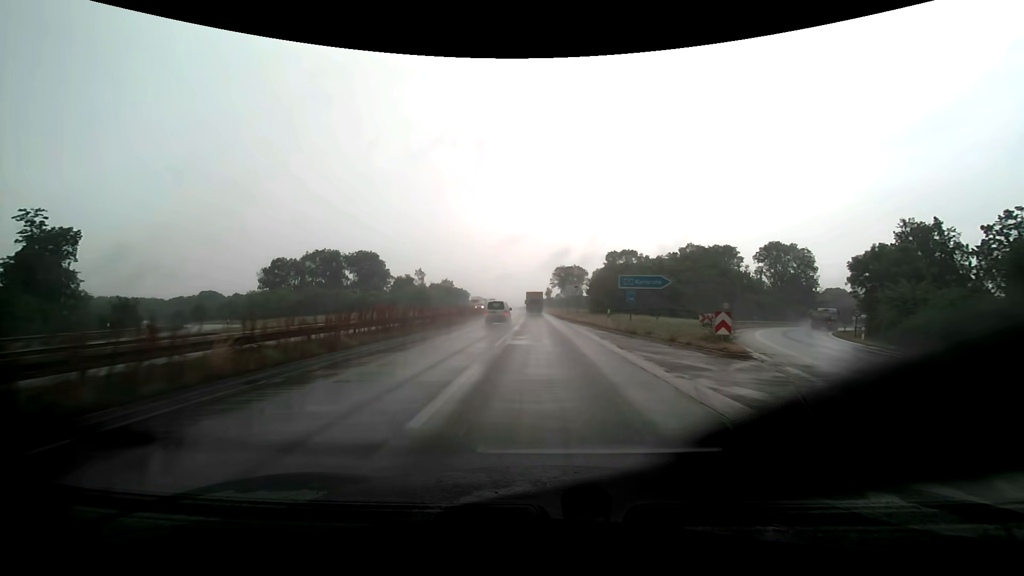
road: trunk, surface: asphalt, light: Day
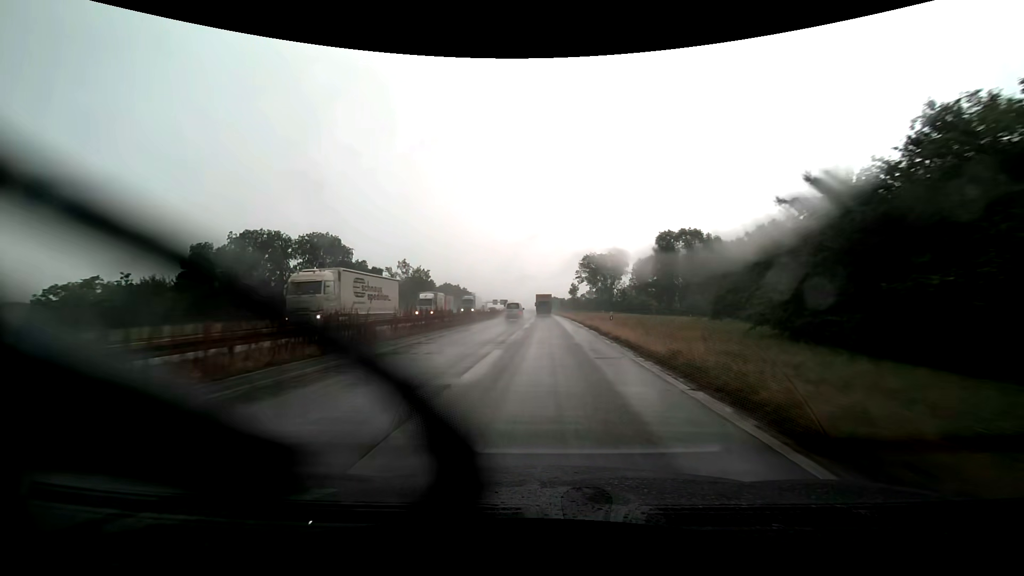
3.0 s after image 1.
(-0.9, +56.8) m; -2°
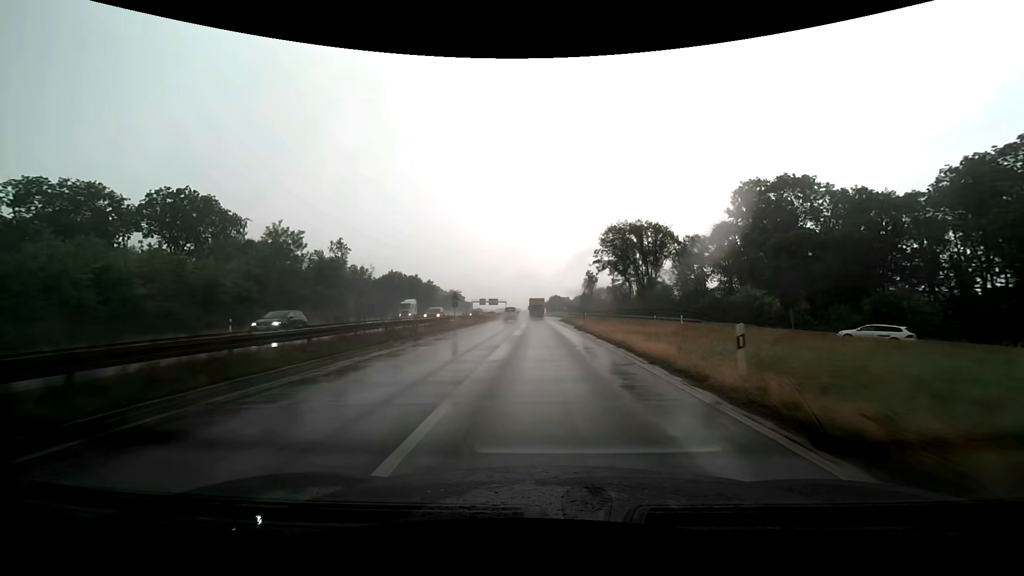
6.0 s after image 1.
(-0.3, +56.5) m; 0°
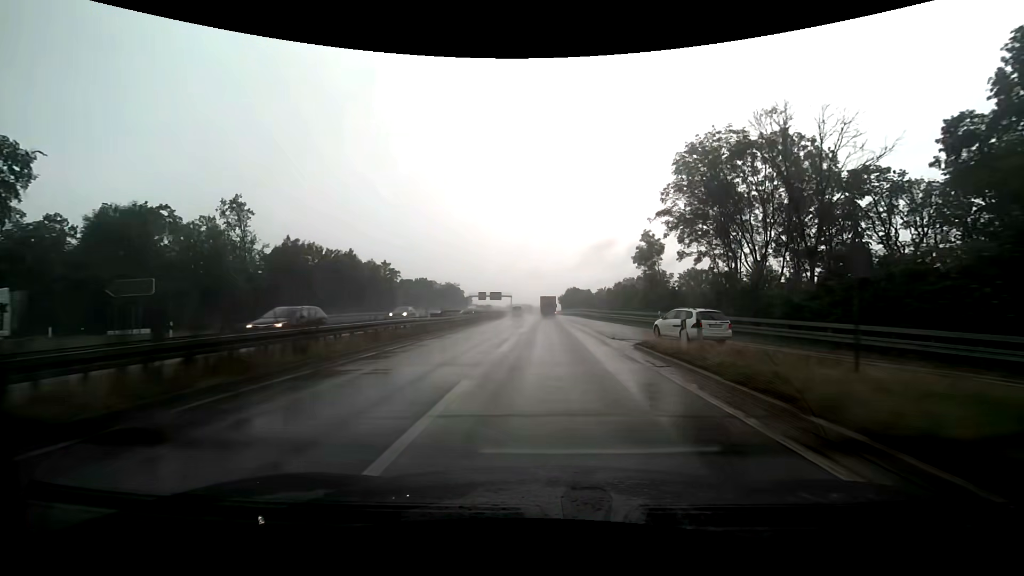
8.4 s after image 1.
(-0.6, +46.3) m; -2°
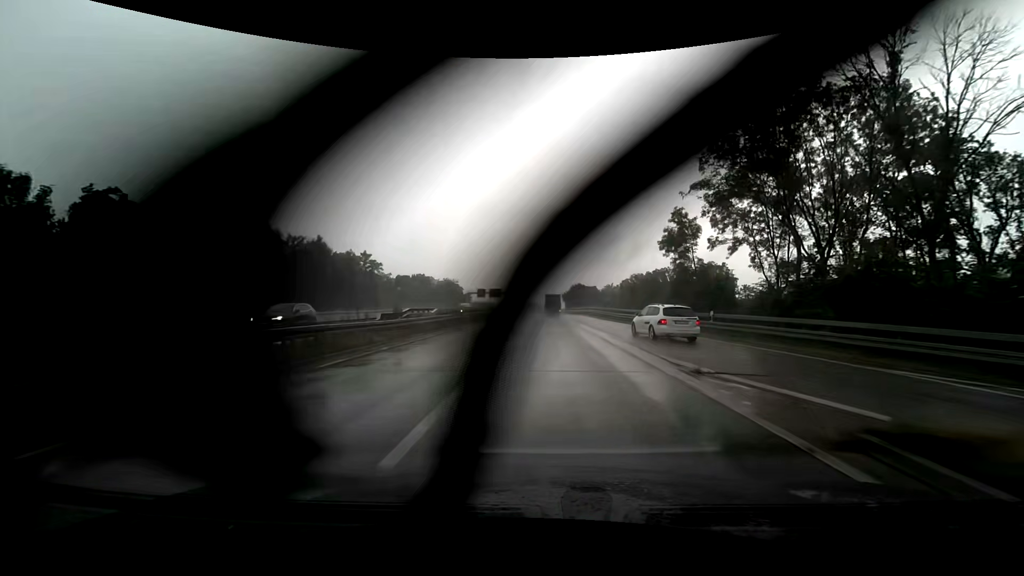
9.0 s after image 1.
(-0.1, +11.0) m; -1°
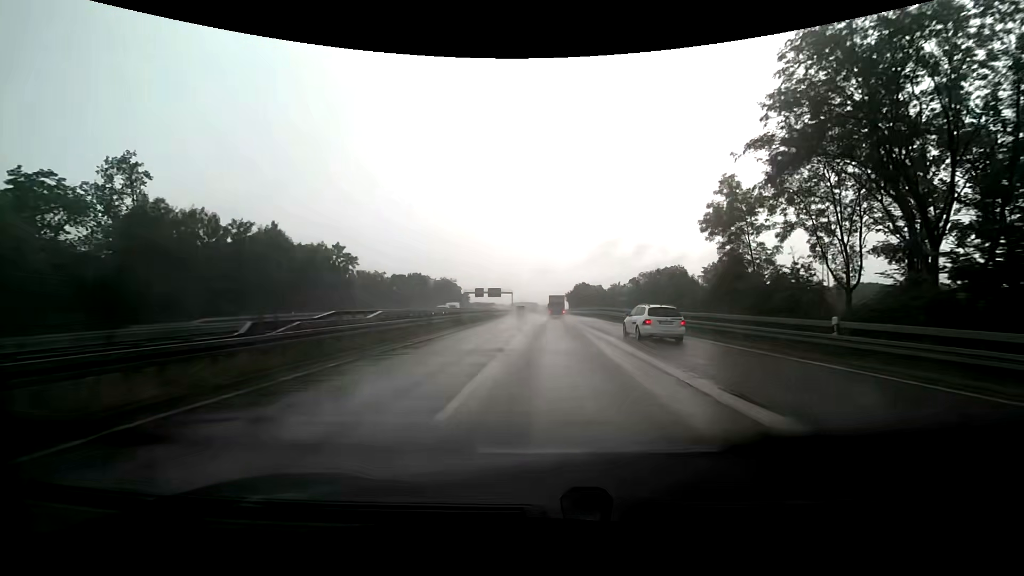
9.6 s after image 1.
(0.0, +10.7) m; 0°
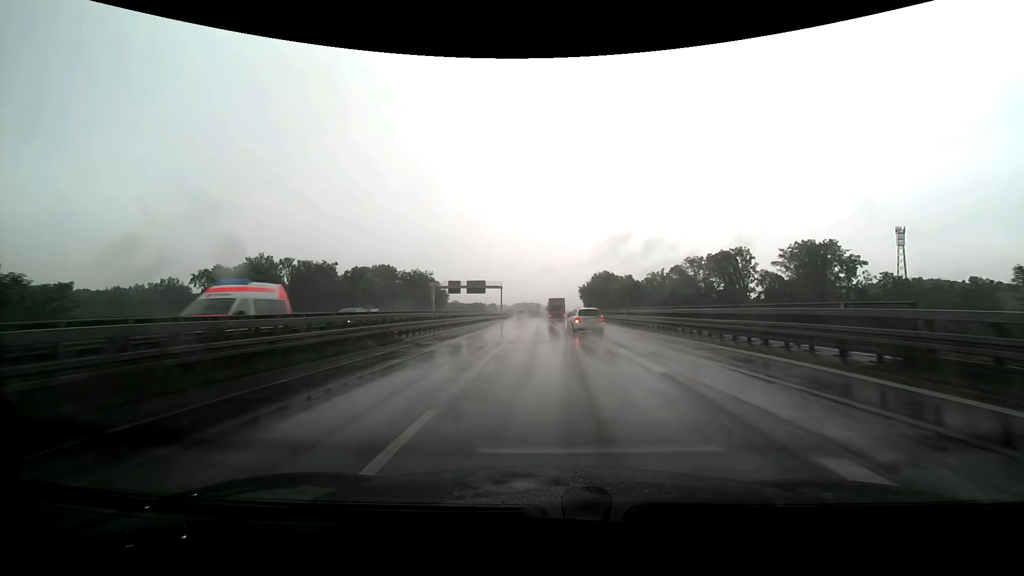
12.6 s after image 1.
(+0.1, +51.0) m; 0°
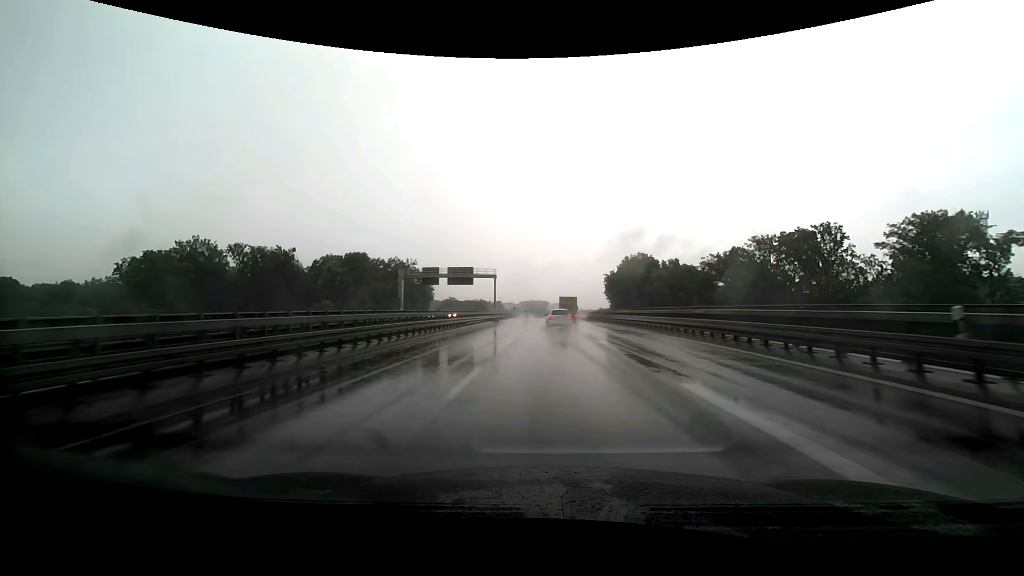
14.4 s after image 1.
(-0.3, +31.8) m; -1°
(0, +10) (0, +20) (0, +30) (0, +40) (0, +50) (-1, +60) (-1, +70) (-1, +80) (-1, +90) (-1, +100) m
